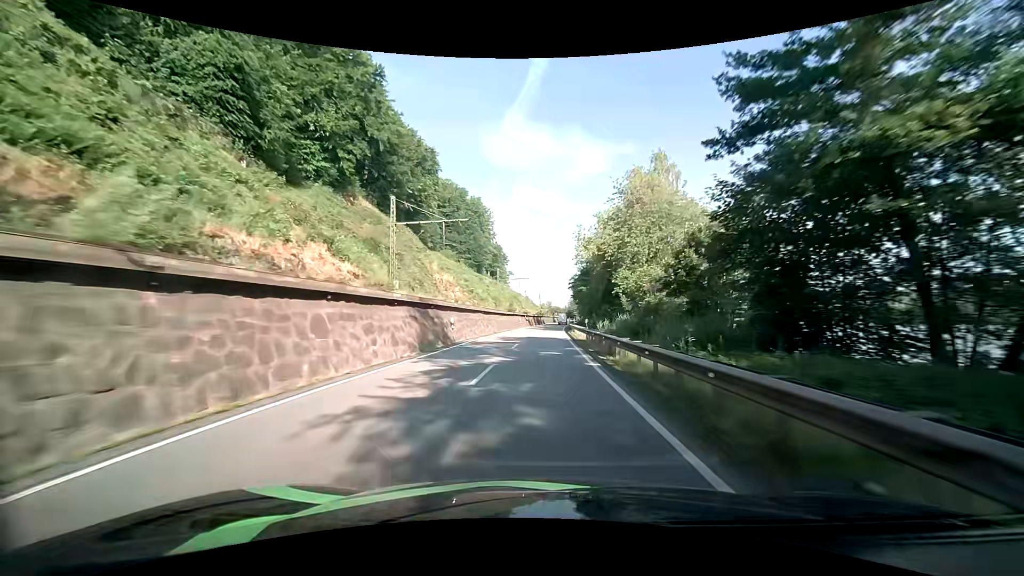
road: primary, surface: asphalt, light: Day
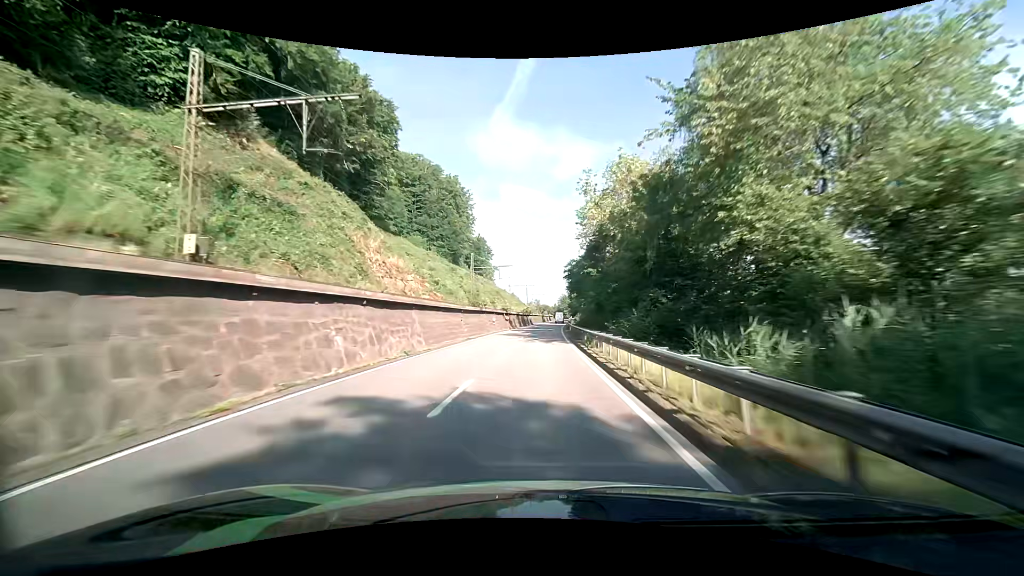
(+0.2, +27.3) m; +1°
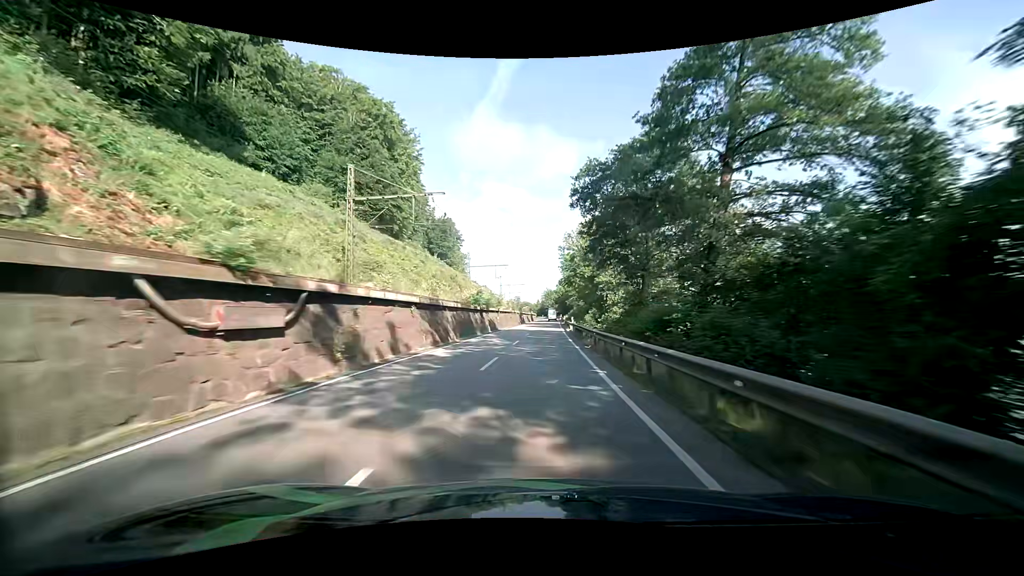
(+0.9, +53.7) m; +2°
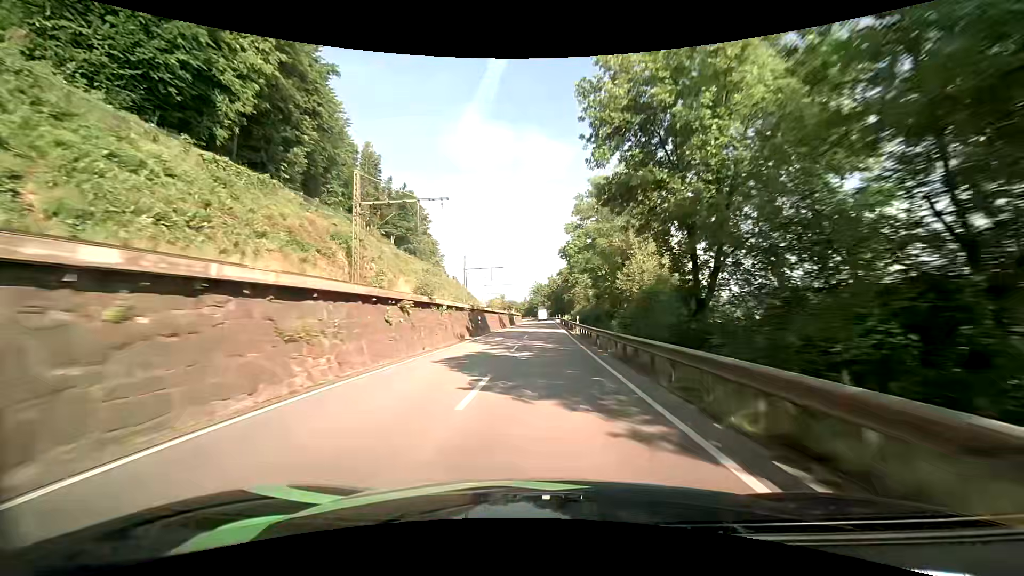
(+0.7, +52.9) m; +1°
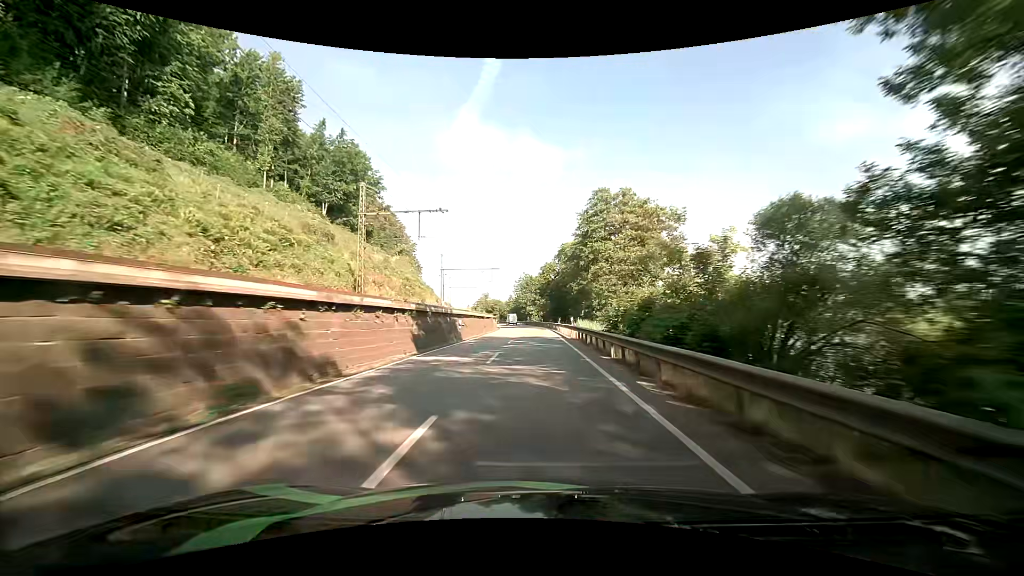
(+0.5, +52.0) m; +1°
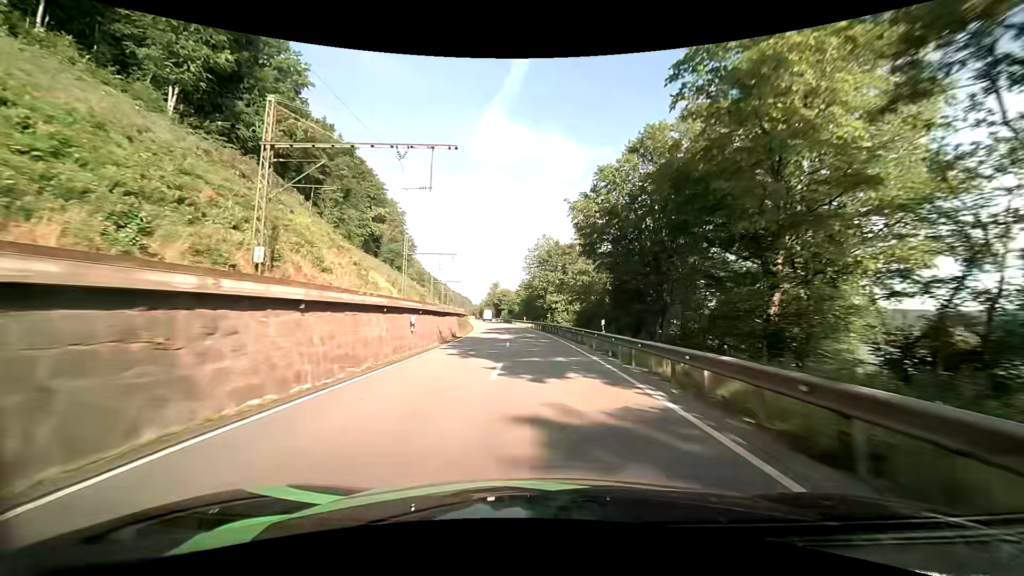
(-0.7, +63.7) m; -2°
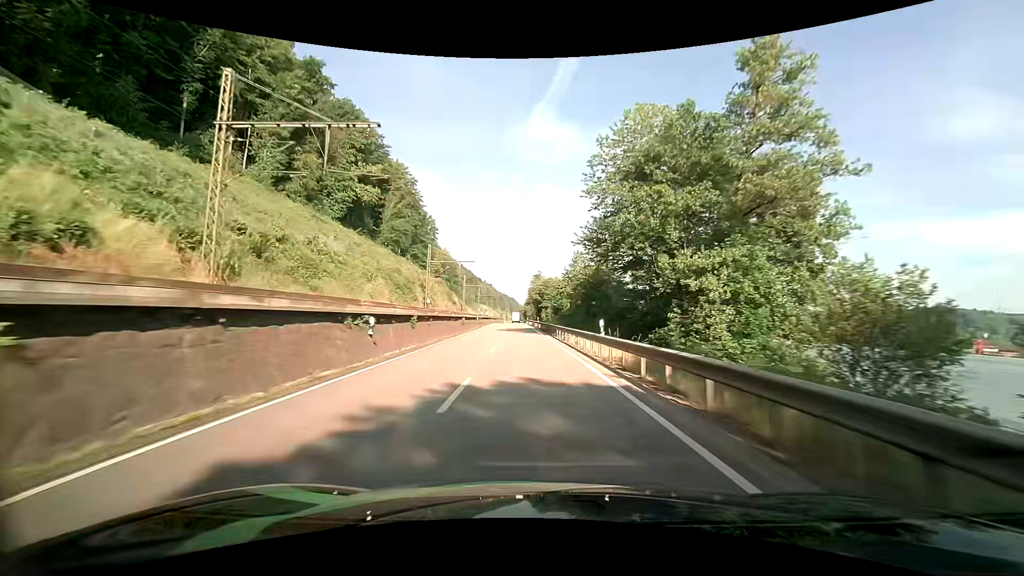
(-2.4, +51.4) m; -6°
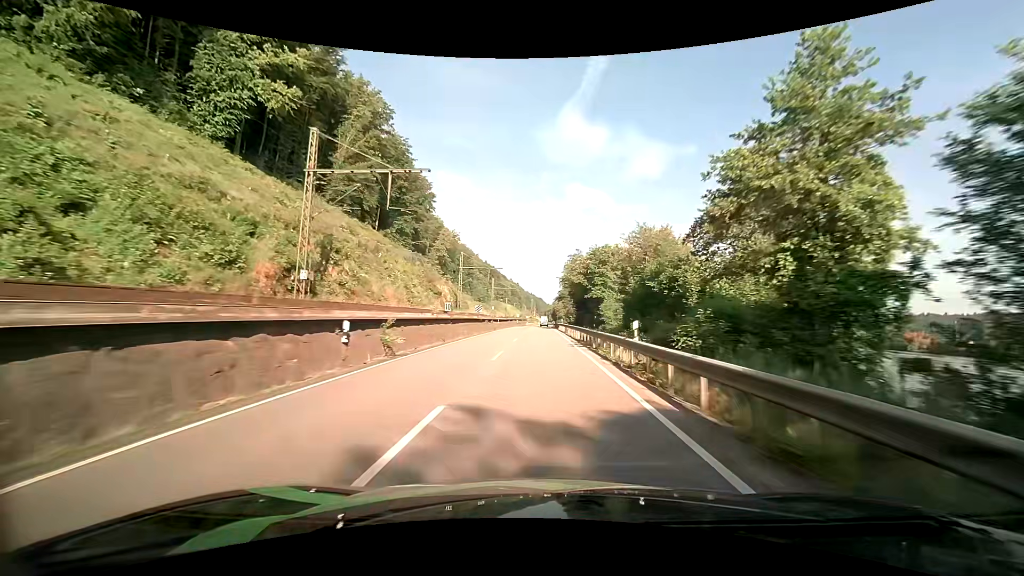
(-2.0, +51.5) m; -3°
(0, +10) (0, +20) (0, +30) (0, +40) (0, +50) (0, +60) (0, +70) (+1, +80) (+1, +90) (+1, +100) m
